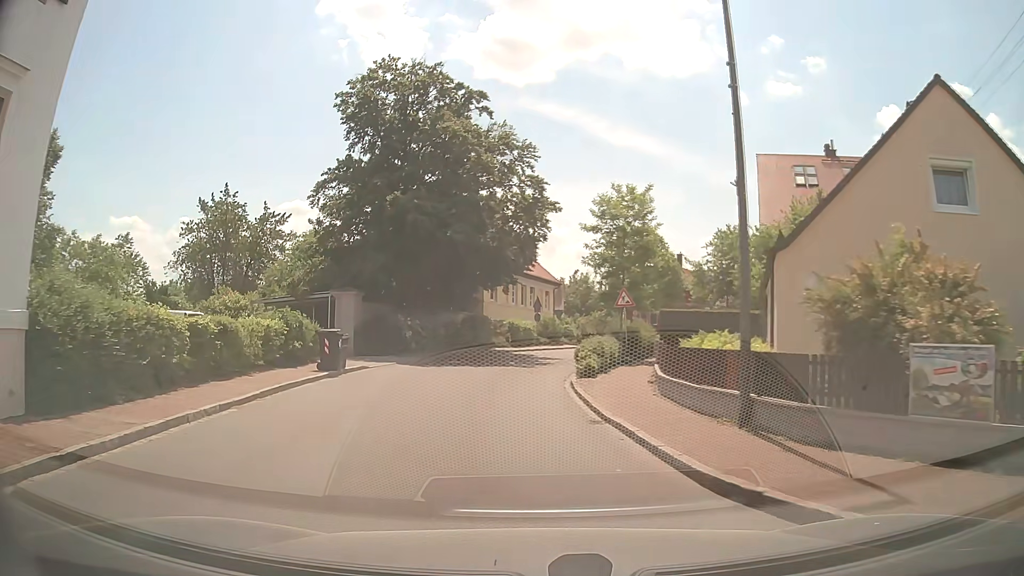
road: tertiary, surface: asphalt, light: Day
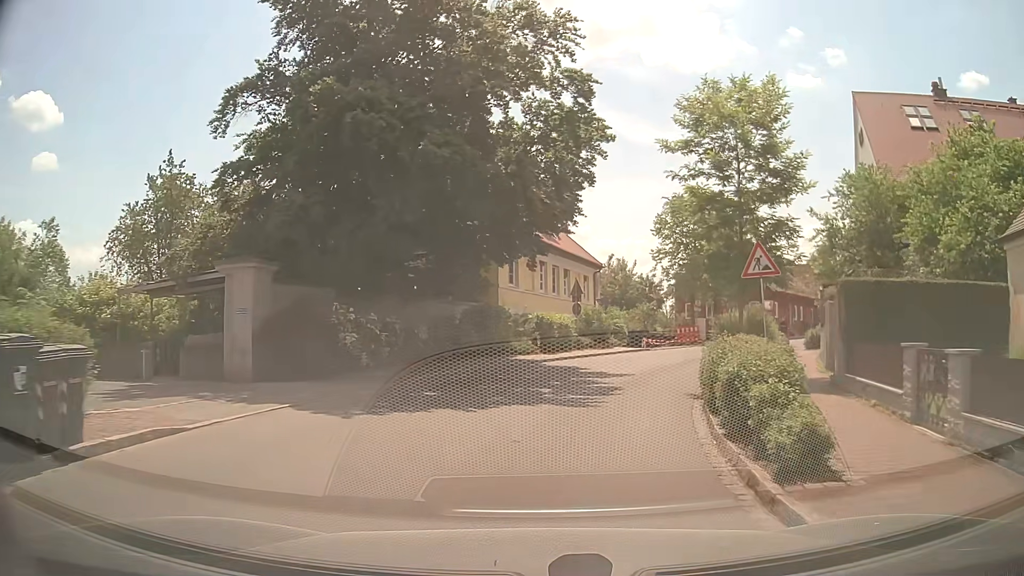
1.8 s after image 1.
(-0.6, +13.1) m; -2°
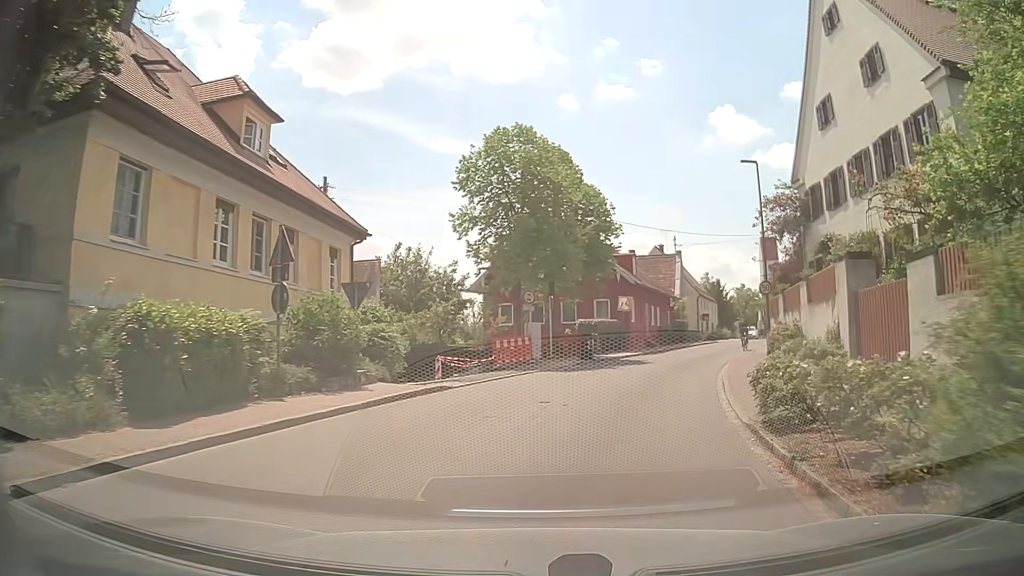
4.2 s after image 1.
(+2.3, +17.6) m; +17°
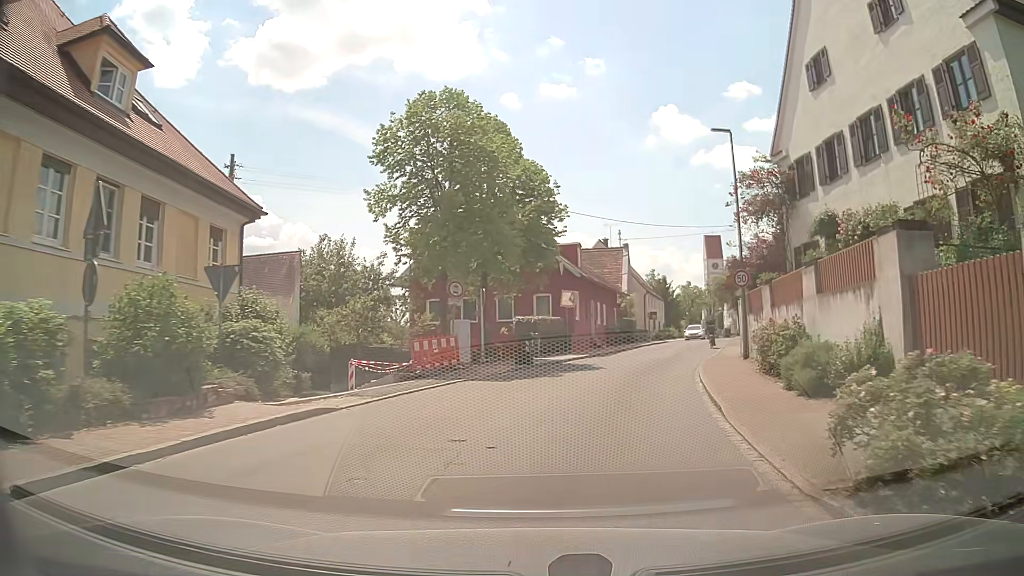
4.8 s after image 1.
(+0.2, +4.5) m; +5°
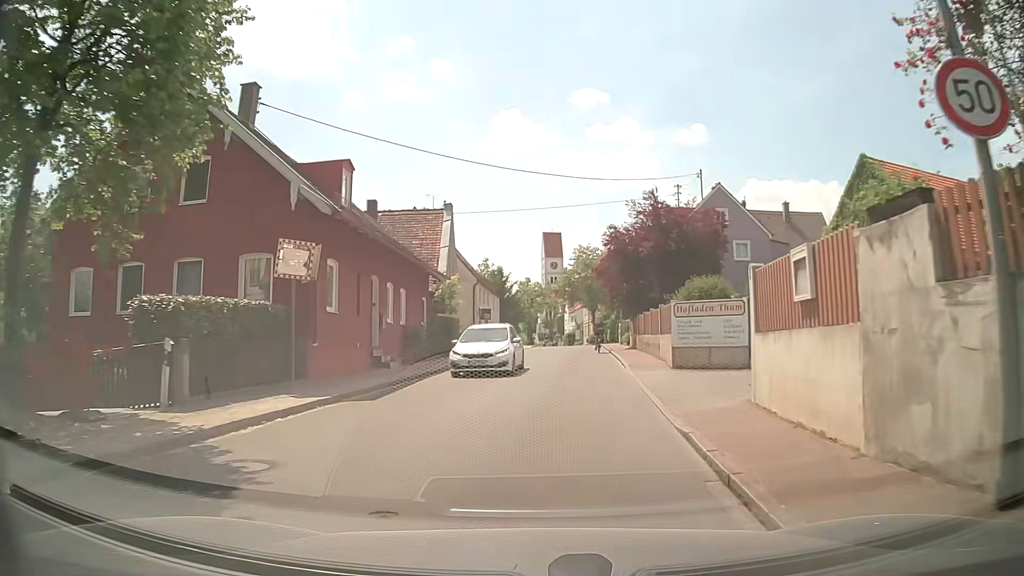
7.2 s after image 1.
(+2.4, +18.6) m; +12°
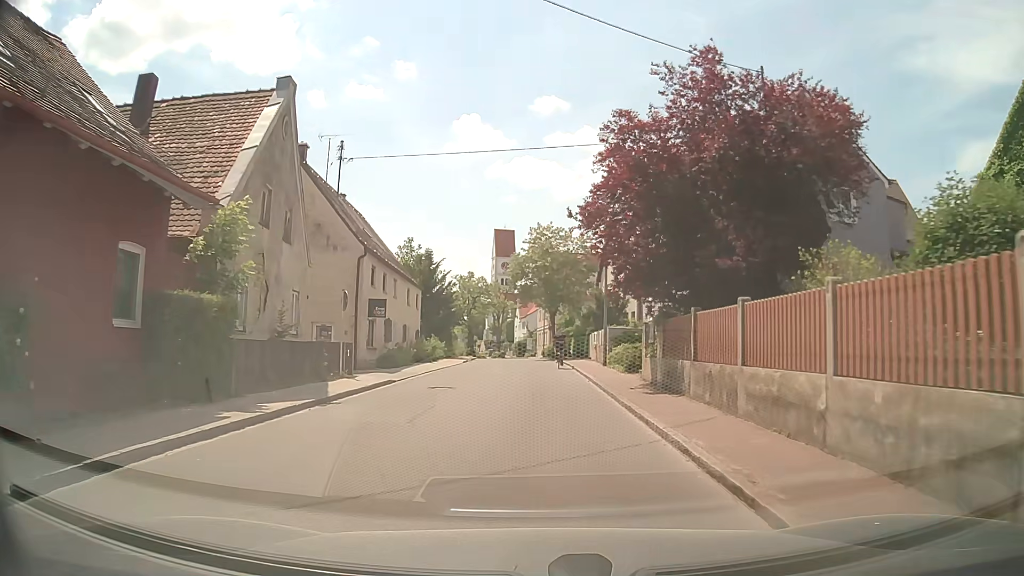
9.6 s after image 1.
(+1.5, +19.5) m; +6°
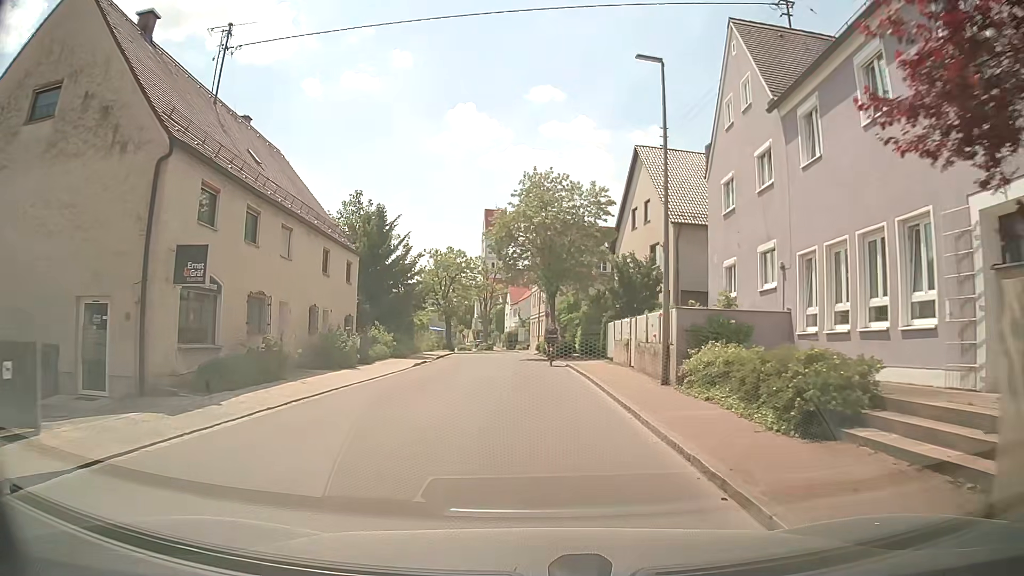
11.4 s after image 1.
(+0.3, +15.2) m; +1°
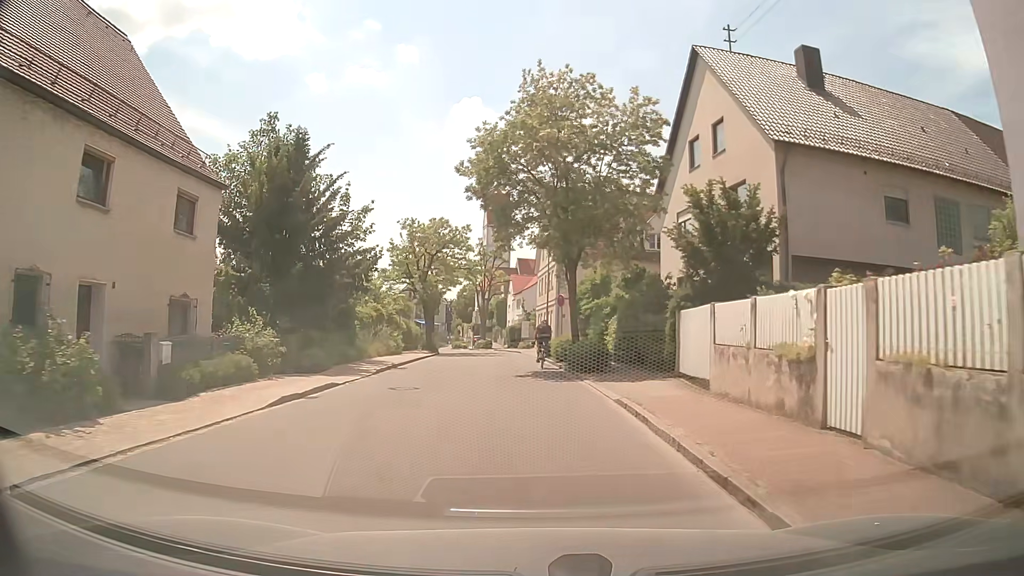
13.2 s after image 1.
(0.0, +14.9) m; 0°
(0, +10) (0, +20) (-1, +30) (-1, +40) (-2, +50) (-4, +60) (-6, +70) (-8, +79) (-11, +89) (-15, +98) m
